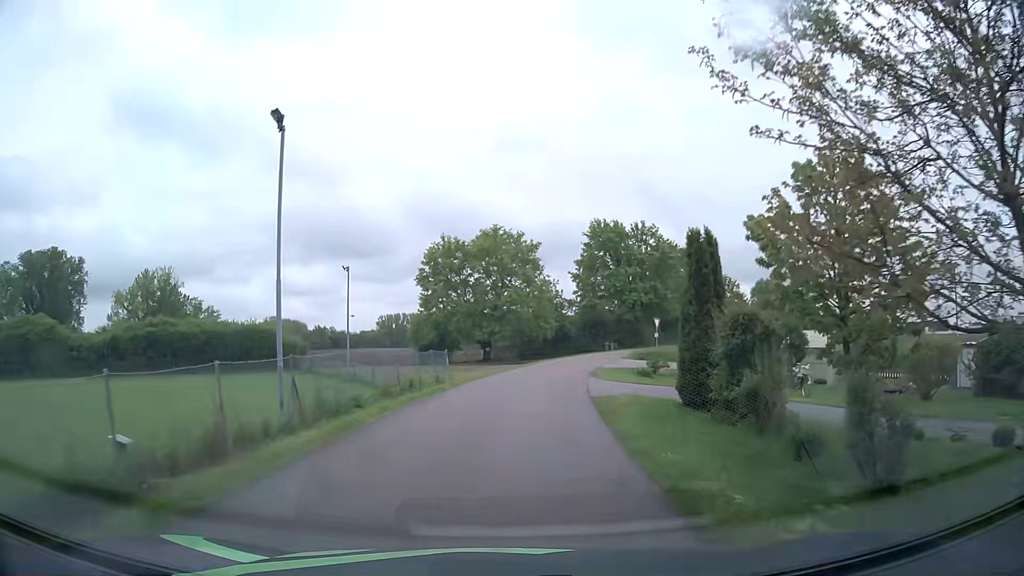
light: Day
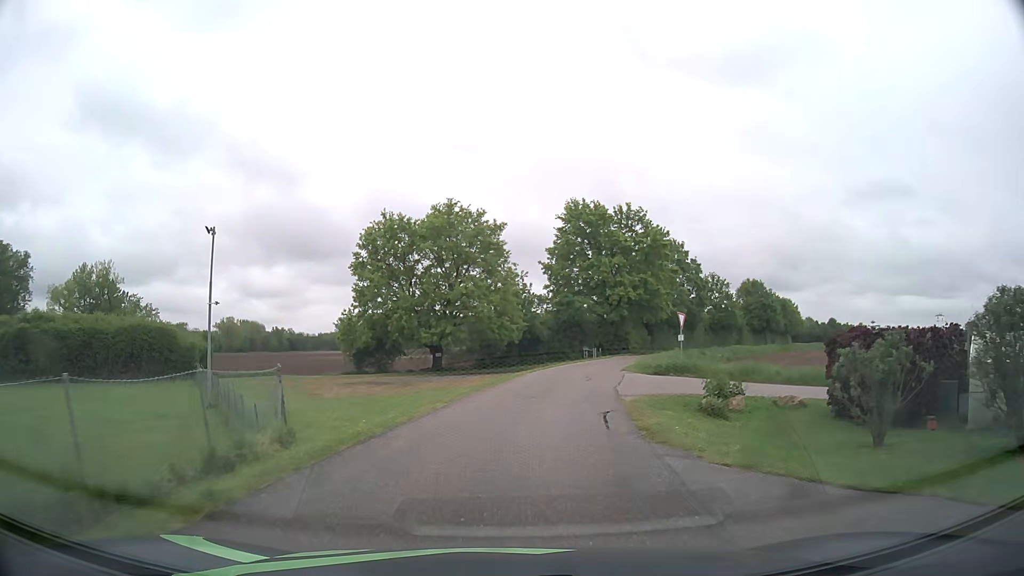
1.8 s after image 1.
(+0.4, +15.4) m; +3°
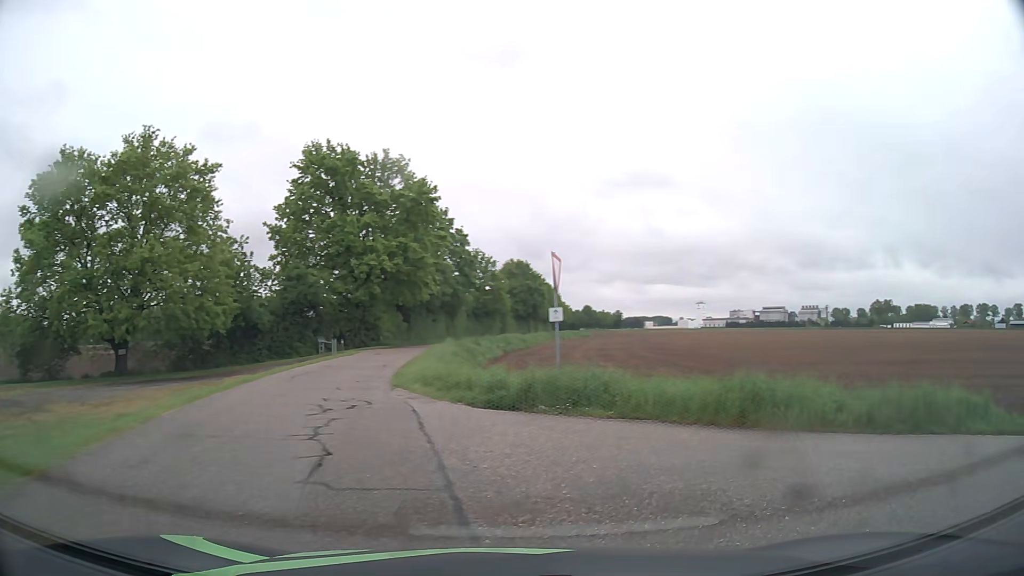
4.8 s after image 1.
(+1.5, +18.2) m; +22°
(+6, +7) (+15, +4) (+24, 0) (+33, -5) (+42, -9) (+51, -13) (+60, -17) (+69, -22) (+79, -26) (+88, -30) m
